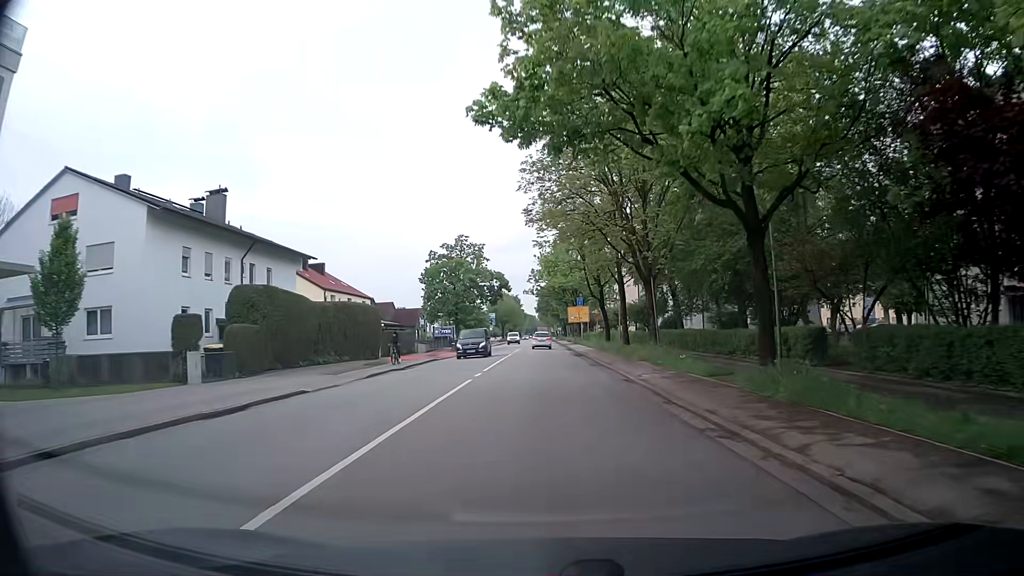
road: secondary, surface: asphalt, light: Day
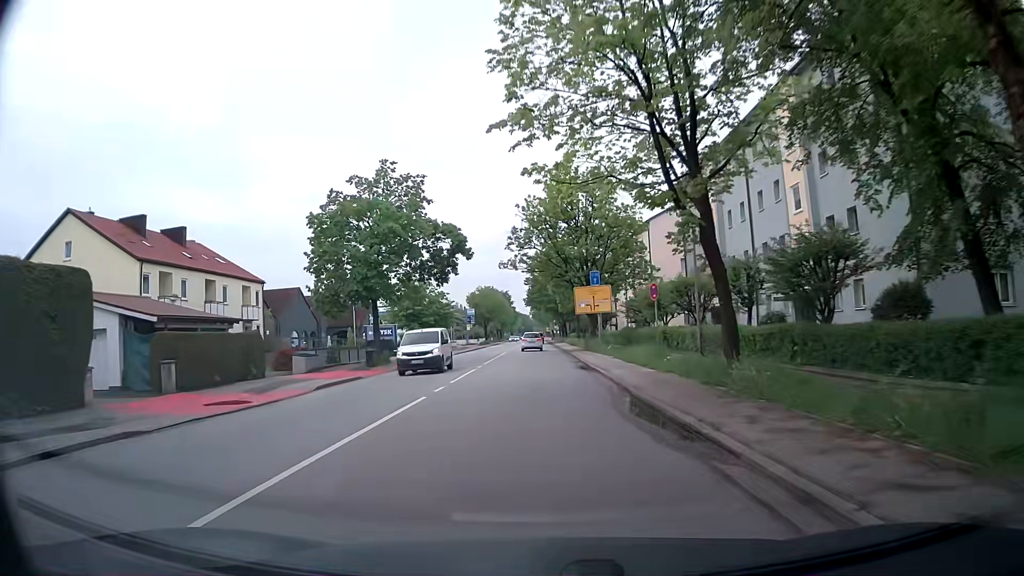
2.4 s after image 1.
(+0.5, +32.6) m; +1°
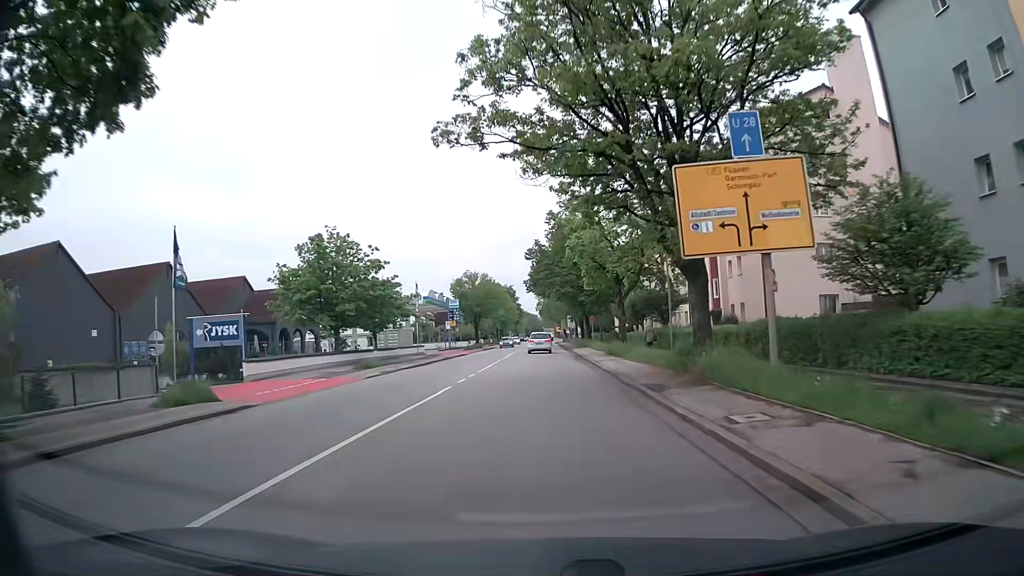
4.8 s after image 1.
(-0.4, +32.7) m; -1°
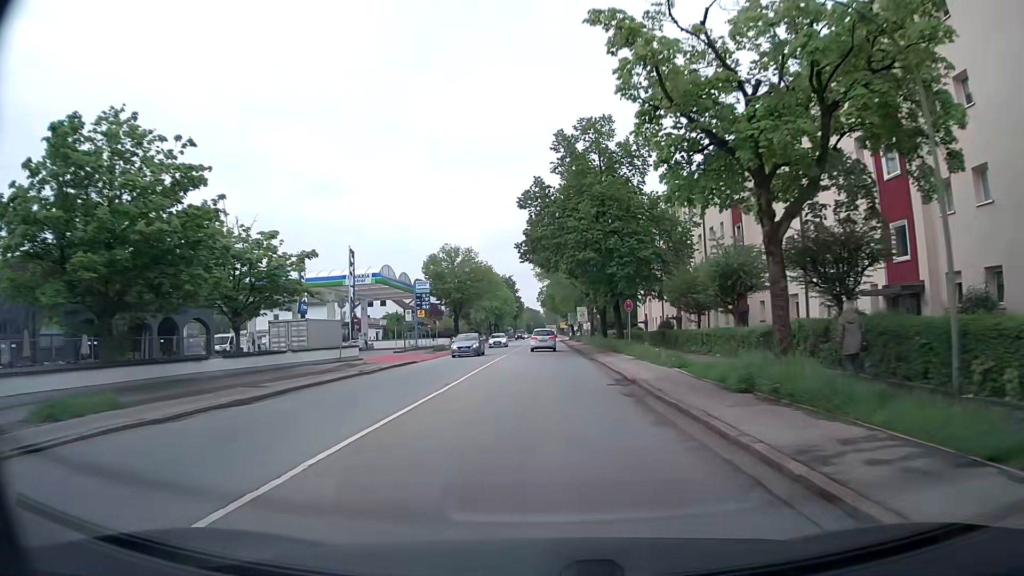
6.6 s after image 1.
(-0.1, +24.3) m; 0°
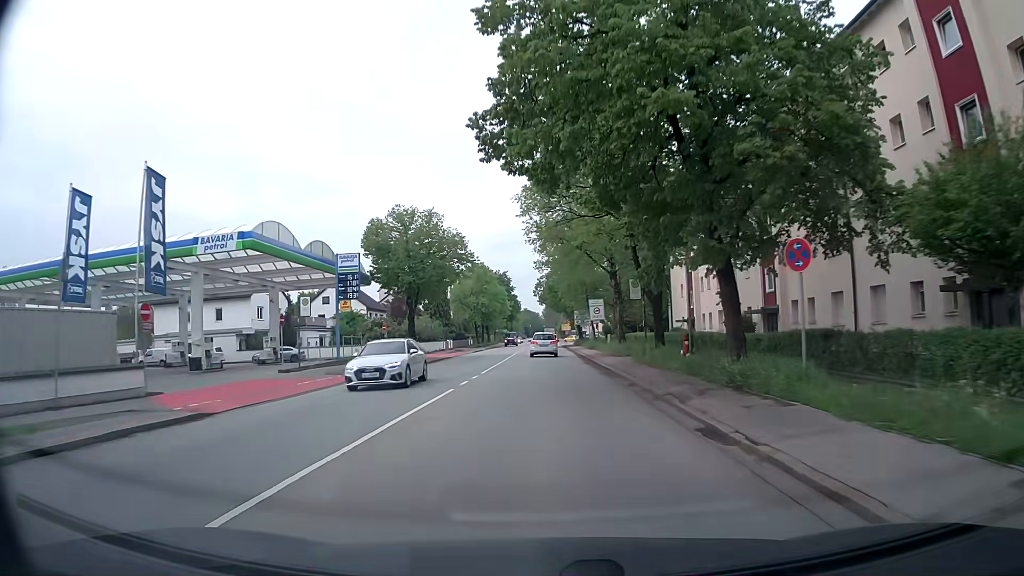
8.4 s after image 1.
(0.0, +24.1) m; 0°
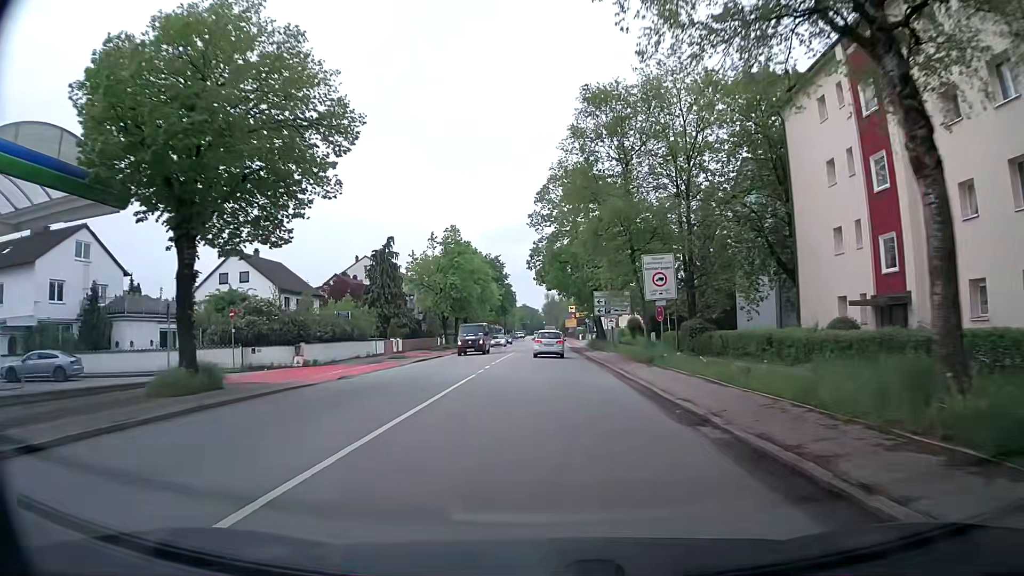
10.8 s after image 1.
(0.0, +31.7) m; 0°
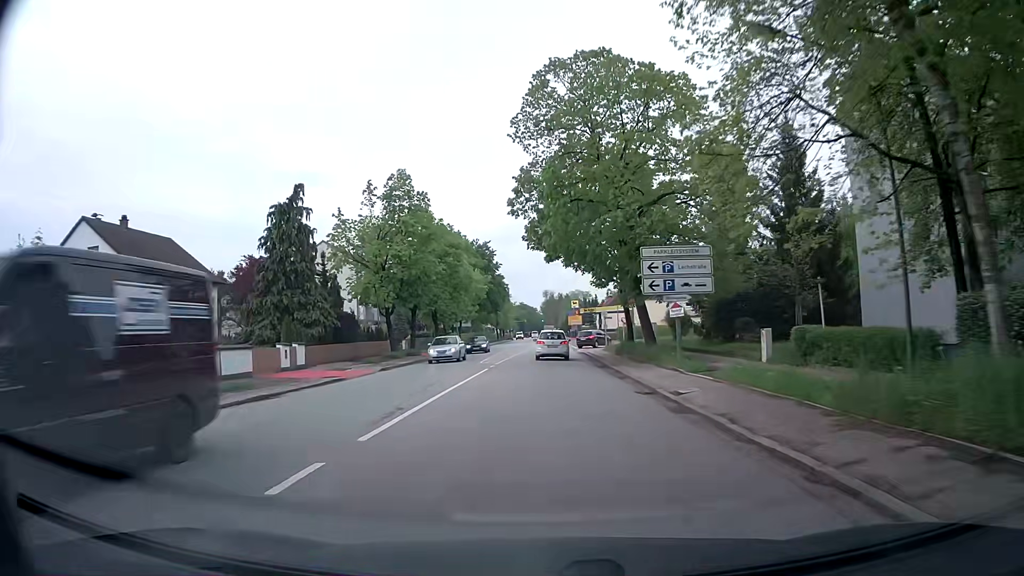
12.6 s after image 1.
(+0.2, +23.9) m; +1°
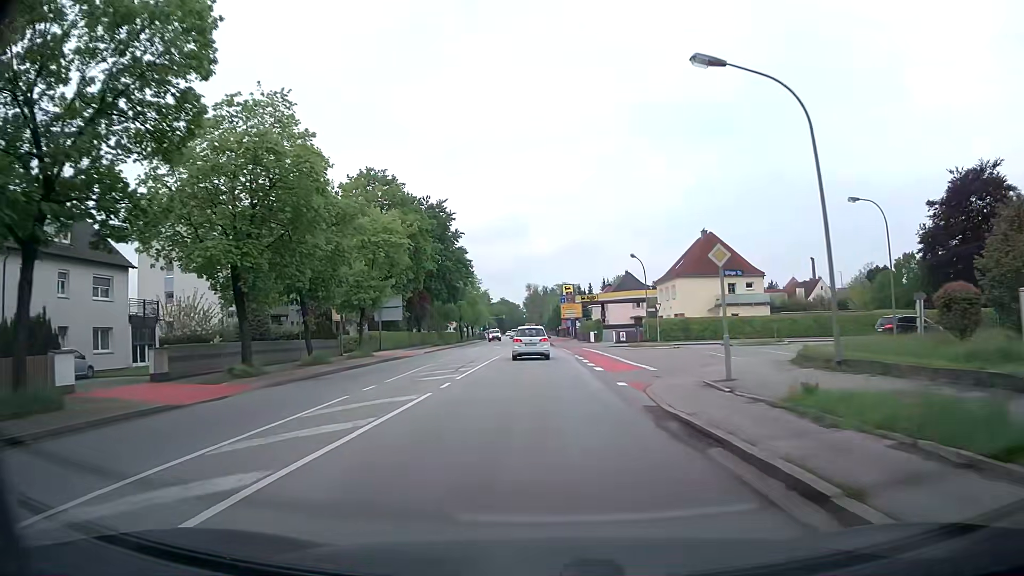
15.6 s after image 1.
(+0.4, +39.7) m; +1°
(0, +10) (0, +20) (0, +30) (0, +40) (0, +50) (-1, +60) (-1, +70) (-1, +80) (-1, +90) (-2, +100) m
